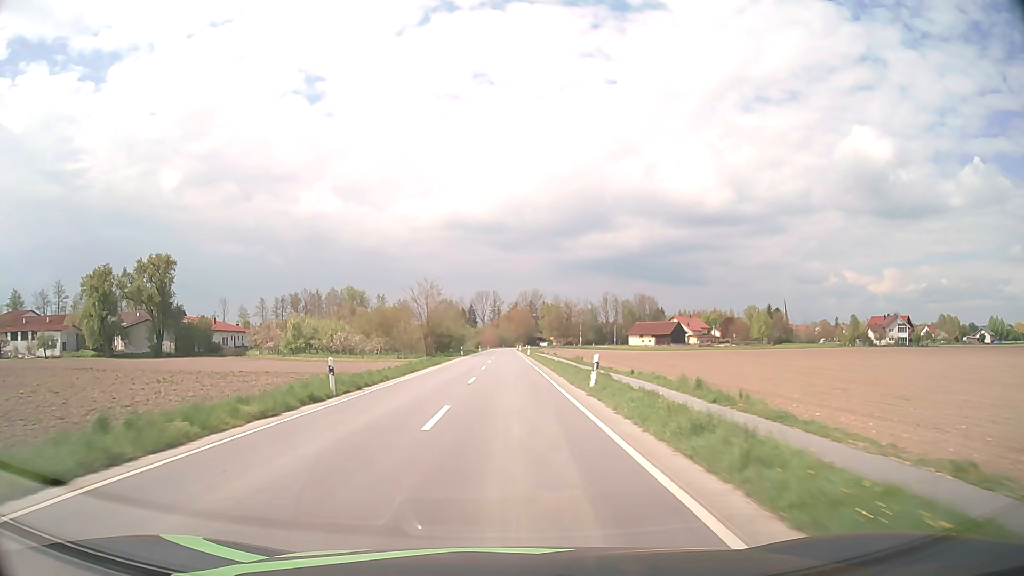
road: secondary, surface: asphalt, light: Day
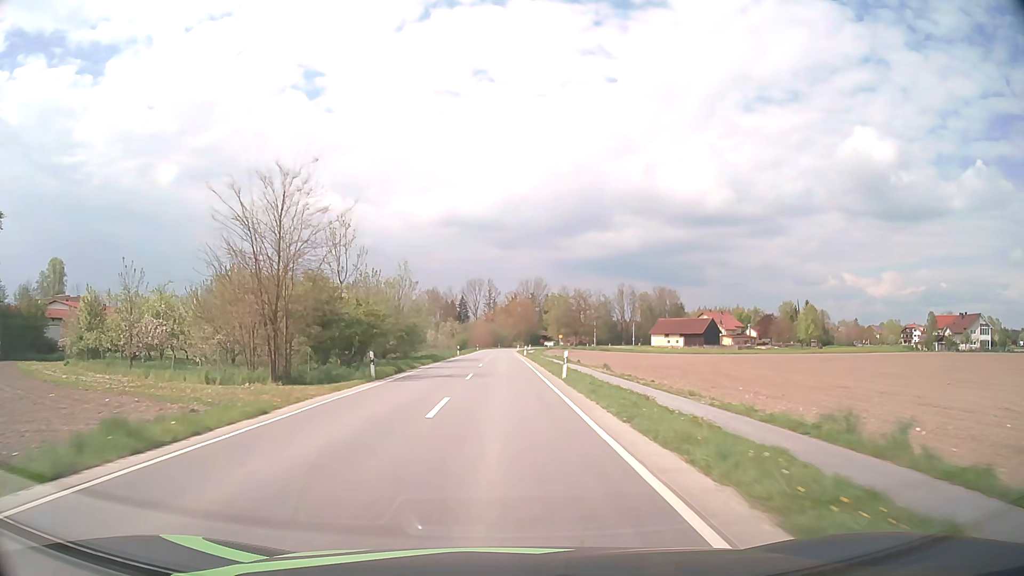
(+0.1, +46.0) m; 0°
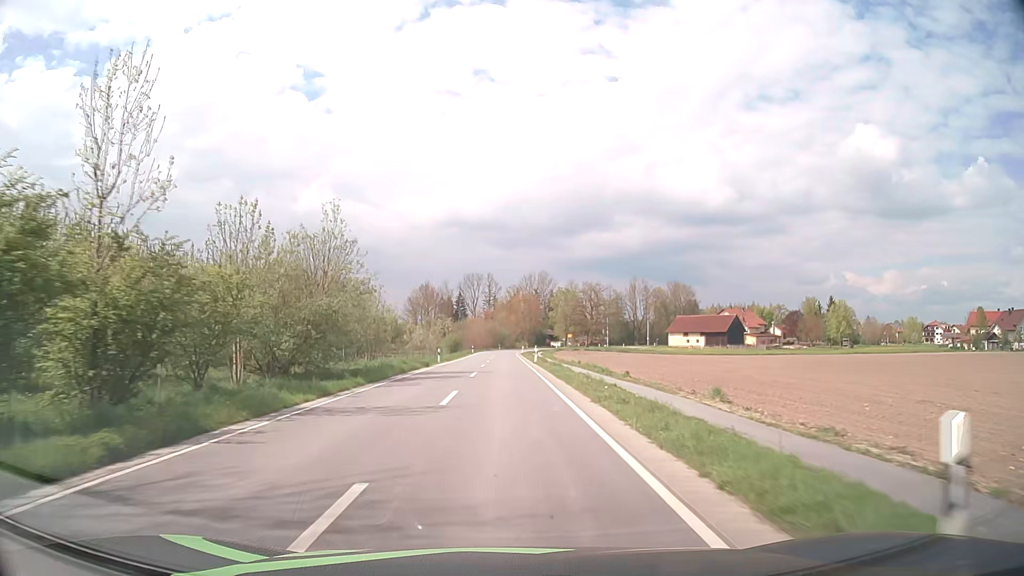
(0.0, +21.4) m; 0°
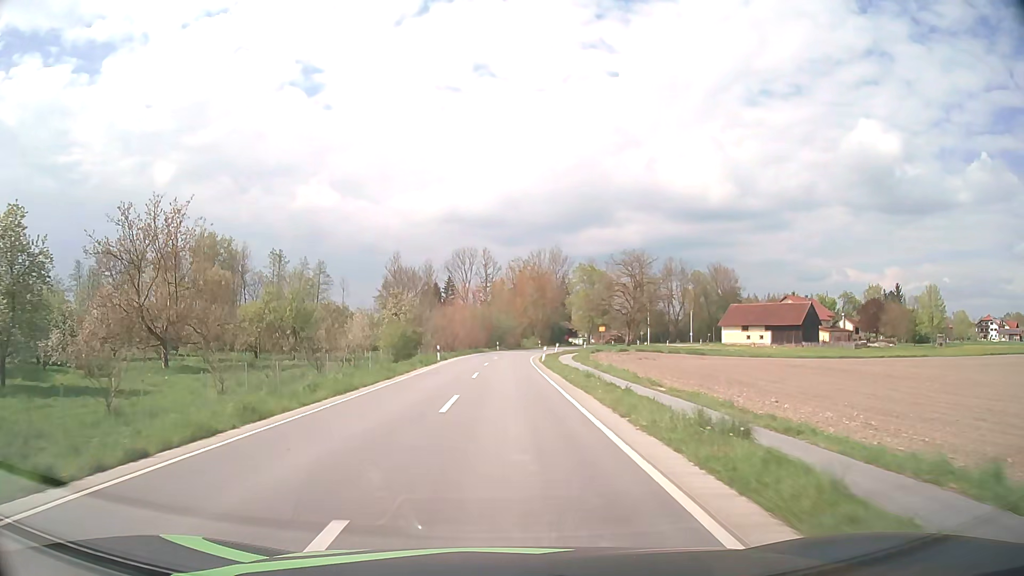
(-0.1, +48.9) m; 0°
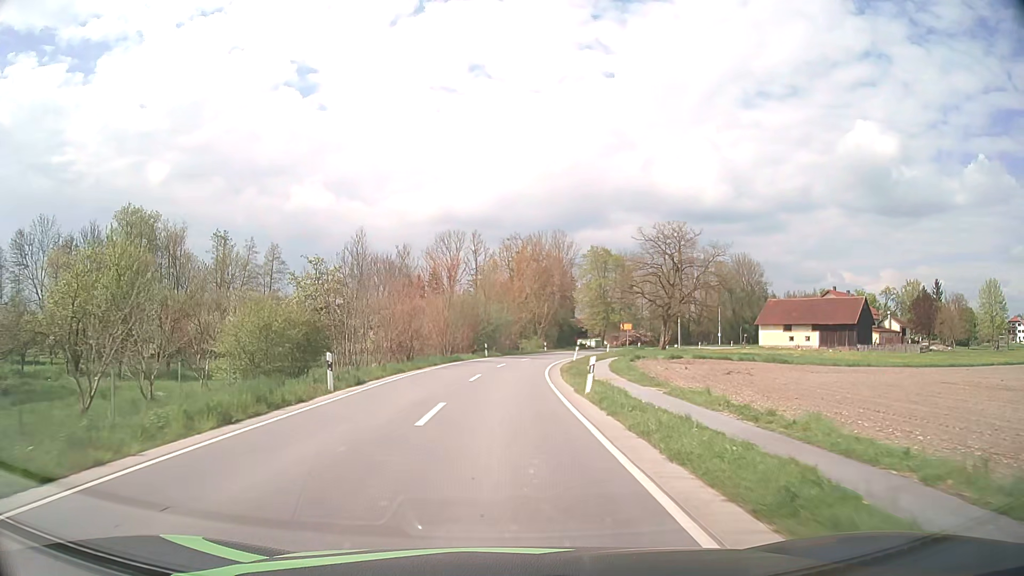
(+0.2, +26.2) m; +1°
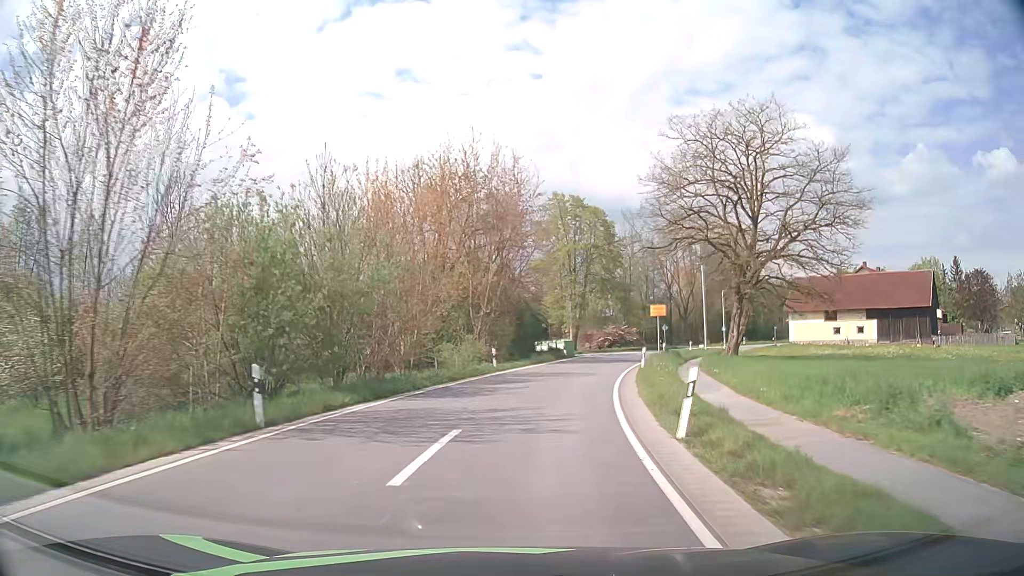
(+1.3, +39.9) m; +5°
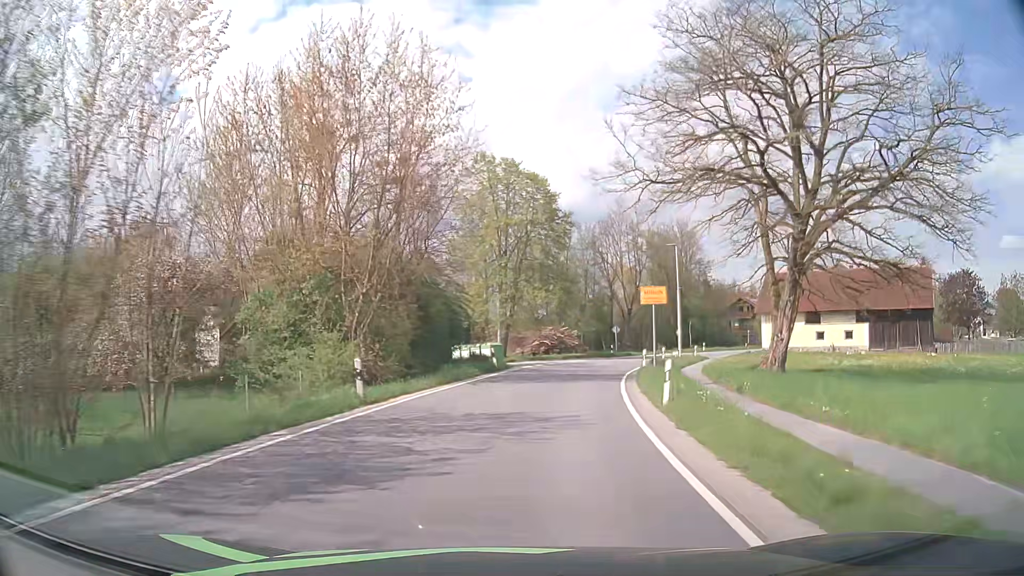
(+0.8, +15.4) m; +6°
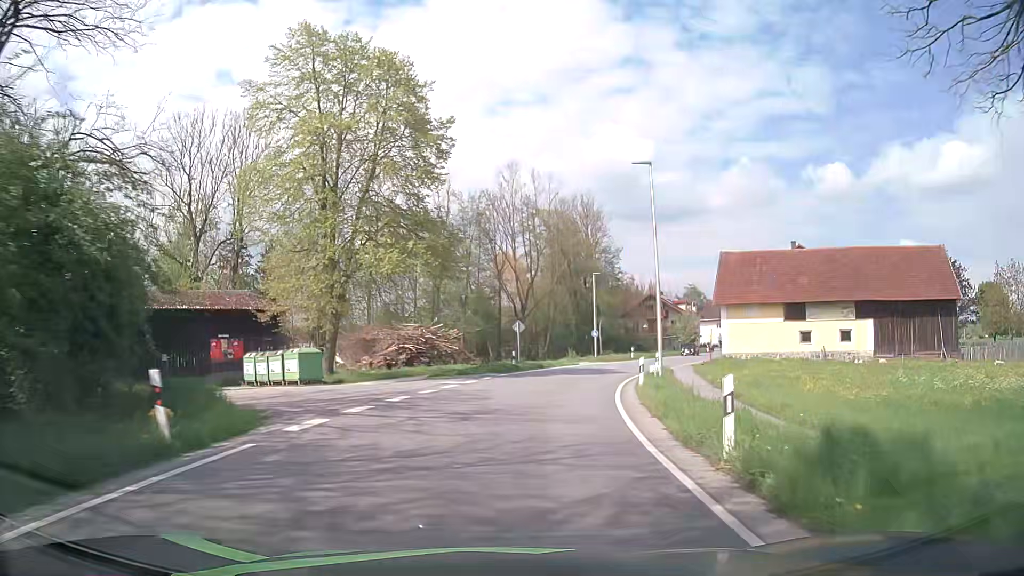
(+2.0, +22.9) m; +10°
(0, +10) (+2, +20) (+4, +30) (+7, +39) (+11, +48) (+15, +57) (+20, +66) (+24, +75) (+29, +84) (+33, +93) m
